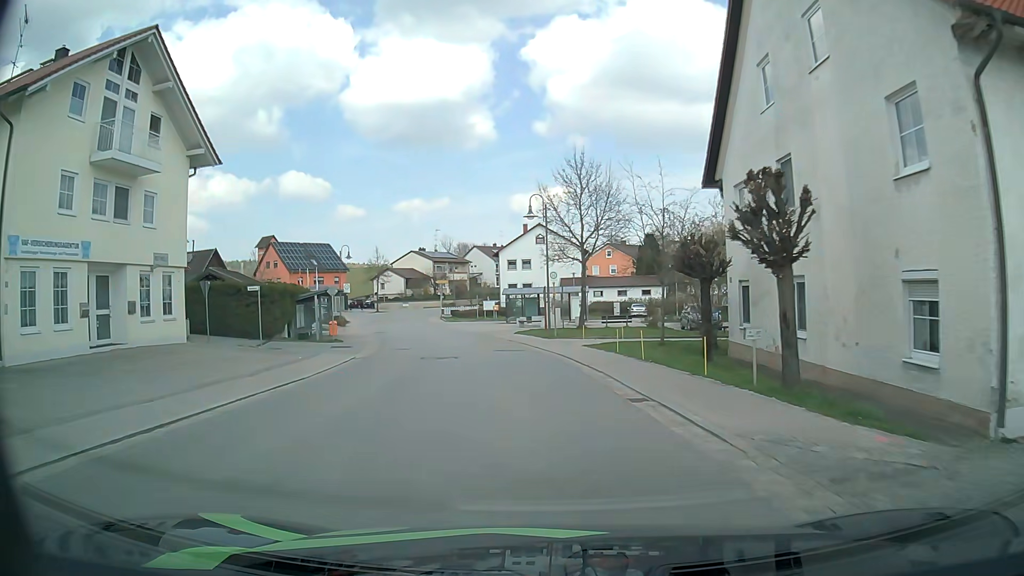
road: secondary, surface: asphalt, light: Day
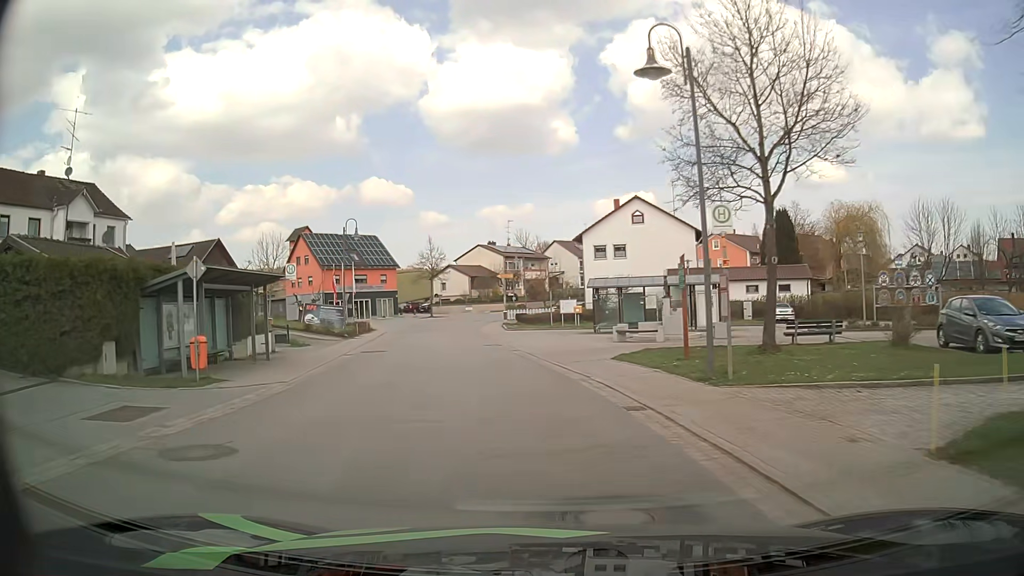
(-1.3, +20.3) m; -7°
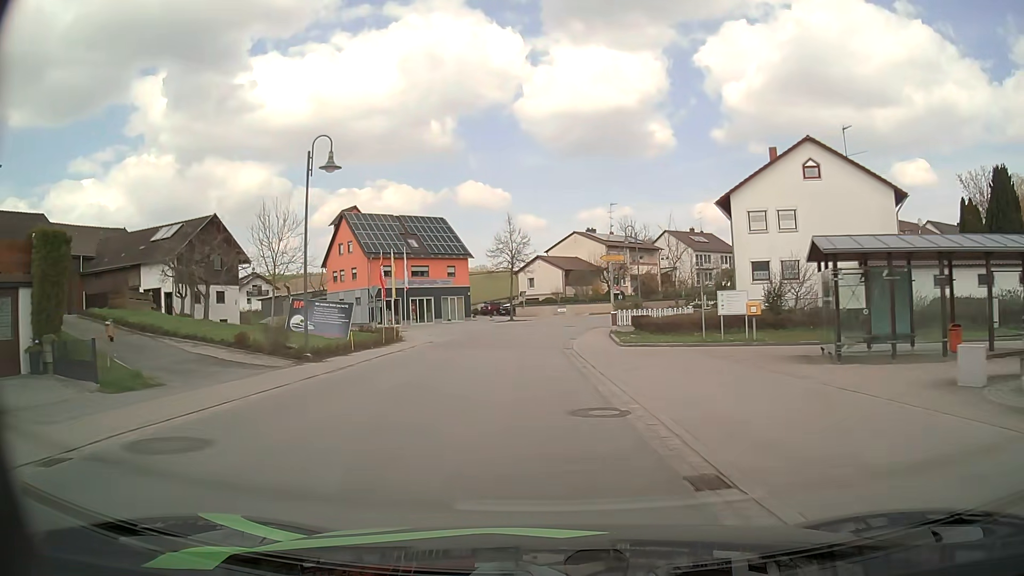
(-1.8, +20.1) m; -9°
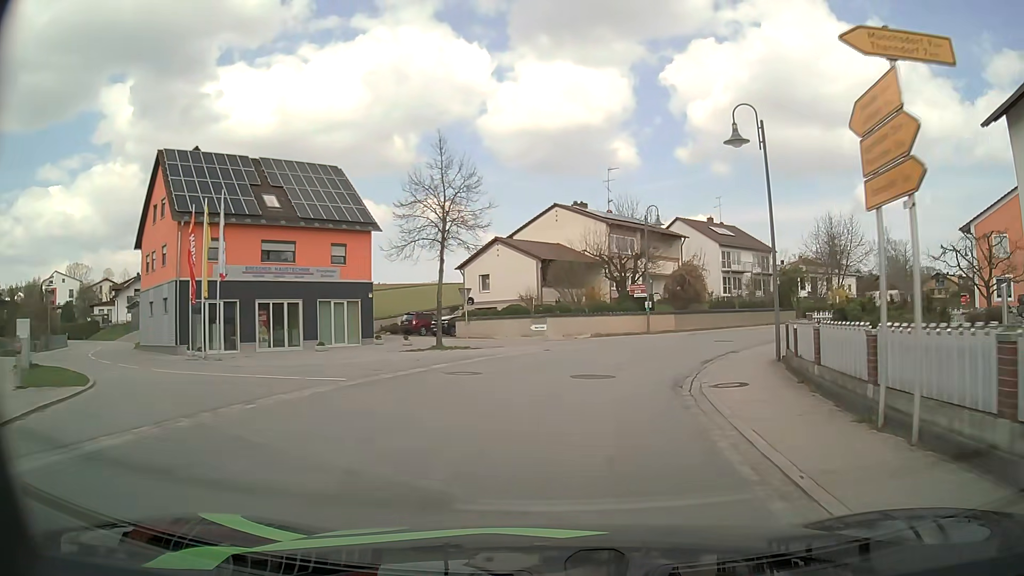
(-0.6, +32.0) m; +3°
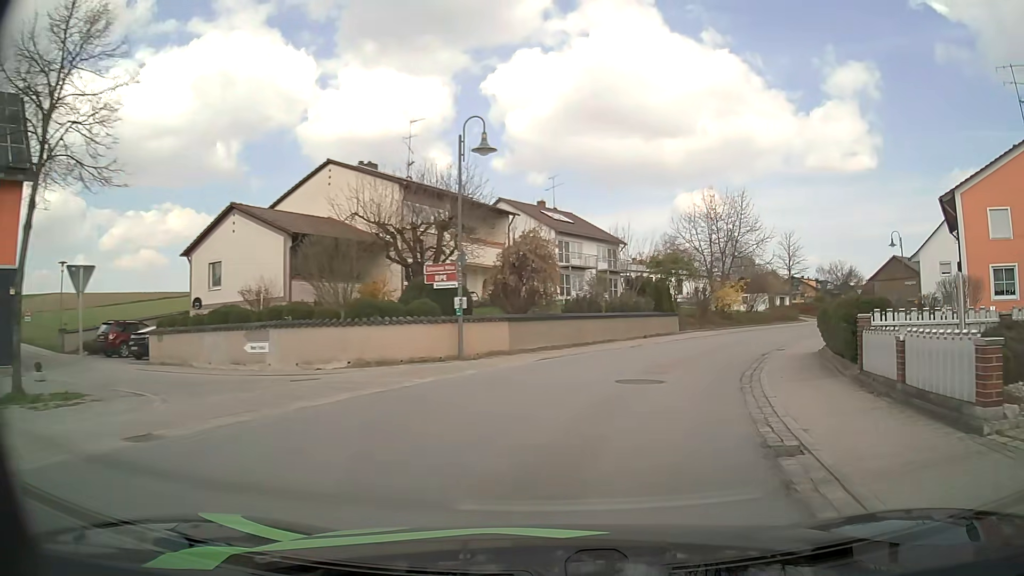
(+2.1, +17.8) m; +16°
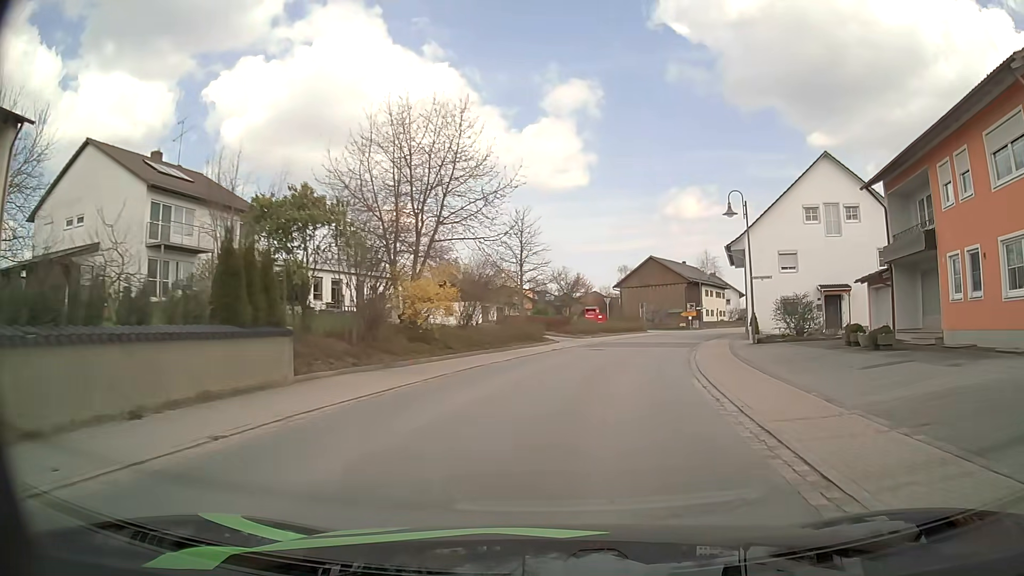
(+5.7, +23.6) m; +25°
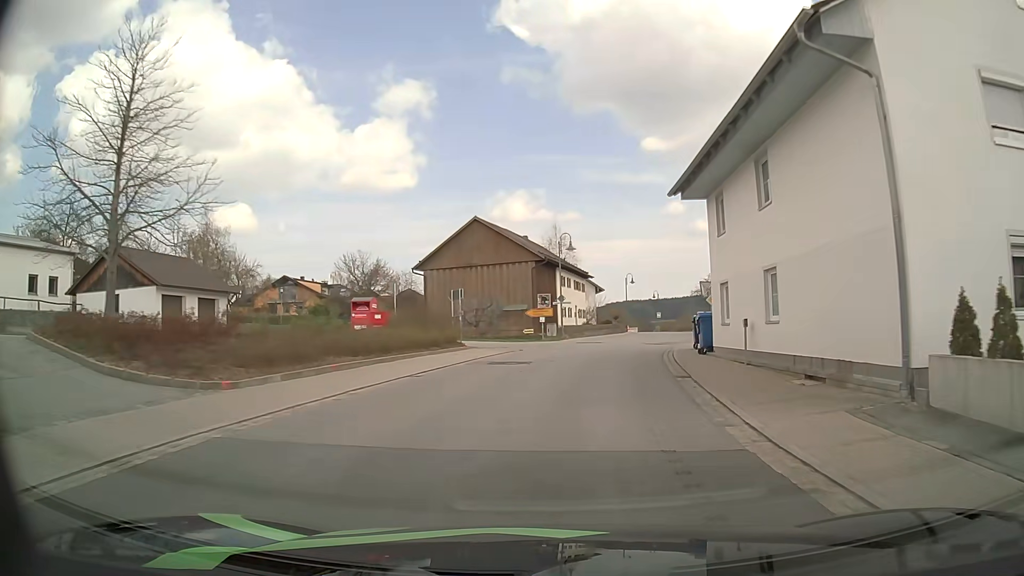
(+4.8, +32.1) m; +15°
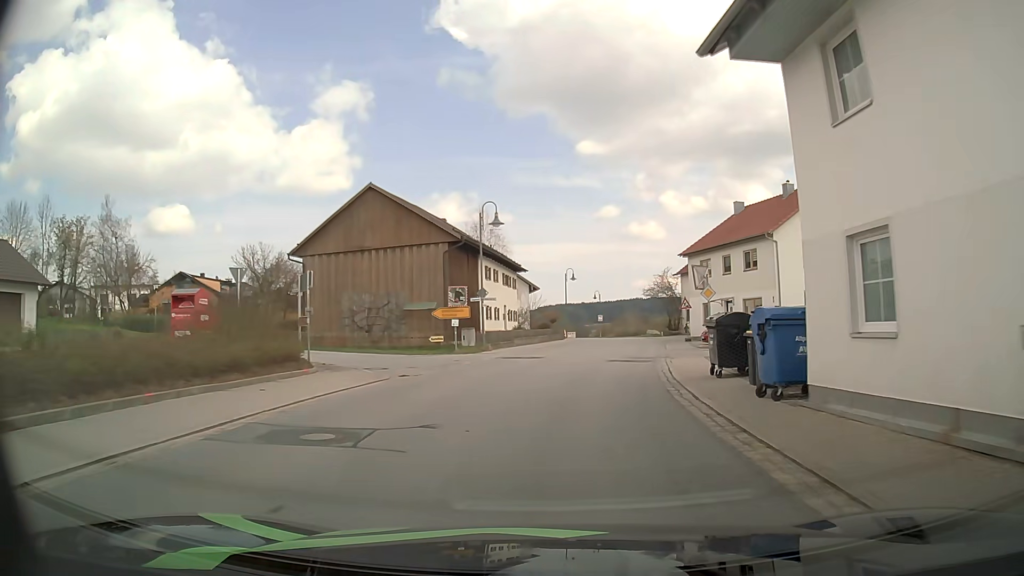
(+0.7, +13.0) m; +6°
(0, +10) (+1, +20) (+3, +30) (+5, +40) (+6, +50) (+7, +60) (+8, +69) (+8, +79) (+7, +89) (+5, +99) m
